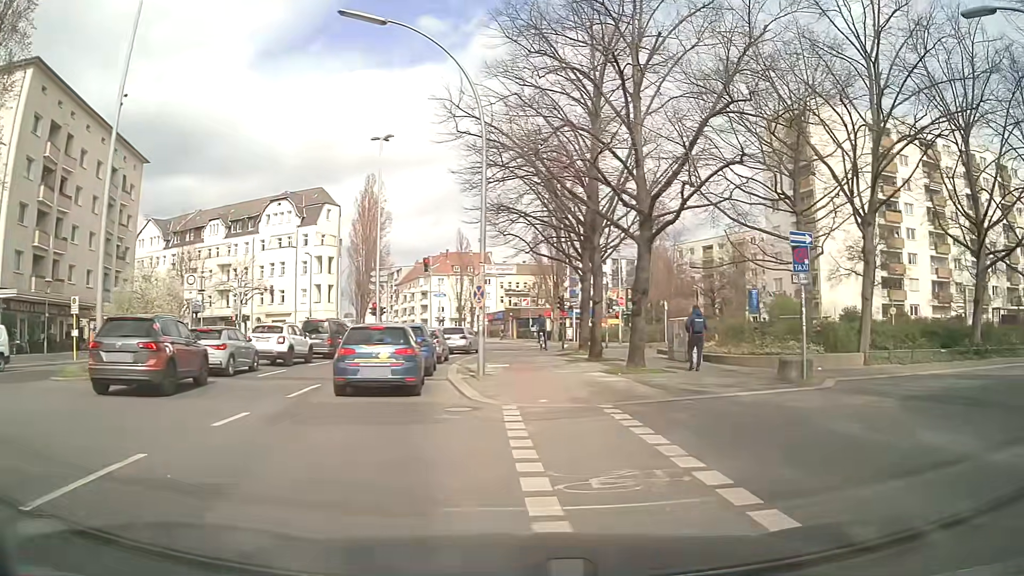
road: secondary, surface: asphalt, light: Day
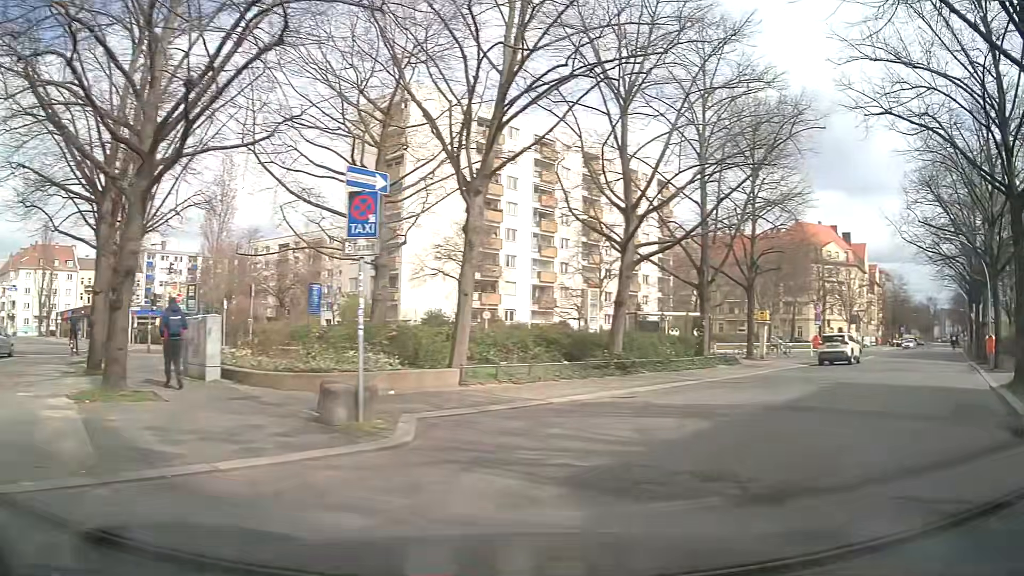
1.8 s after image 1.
(+2.0, +6.5) m; +36°
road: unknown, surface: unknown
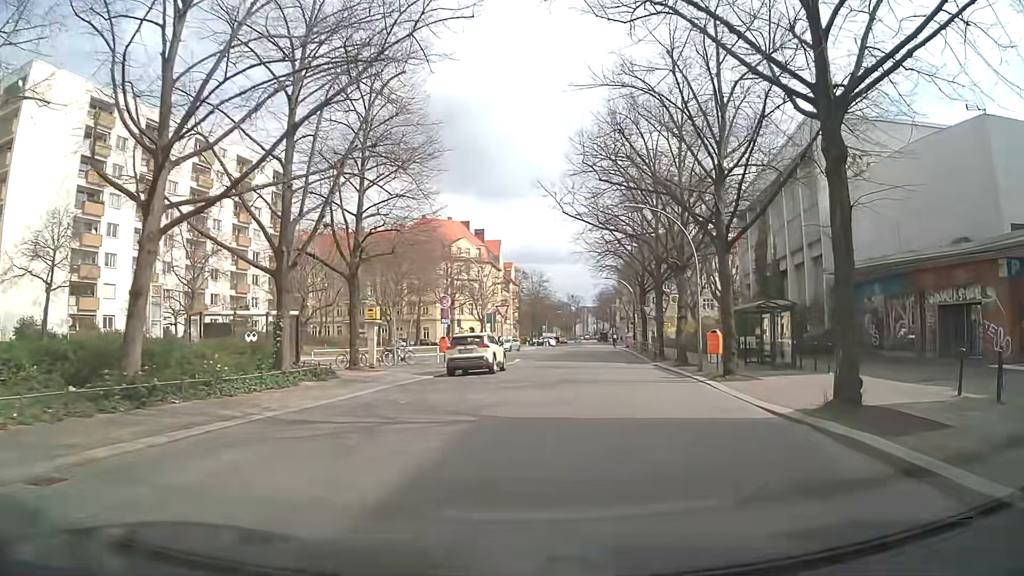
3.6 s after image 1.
(+3.0, +8.4) m; +33°
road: residential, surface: asphalt
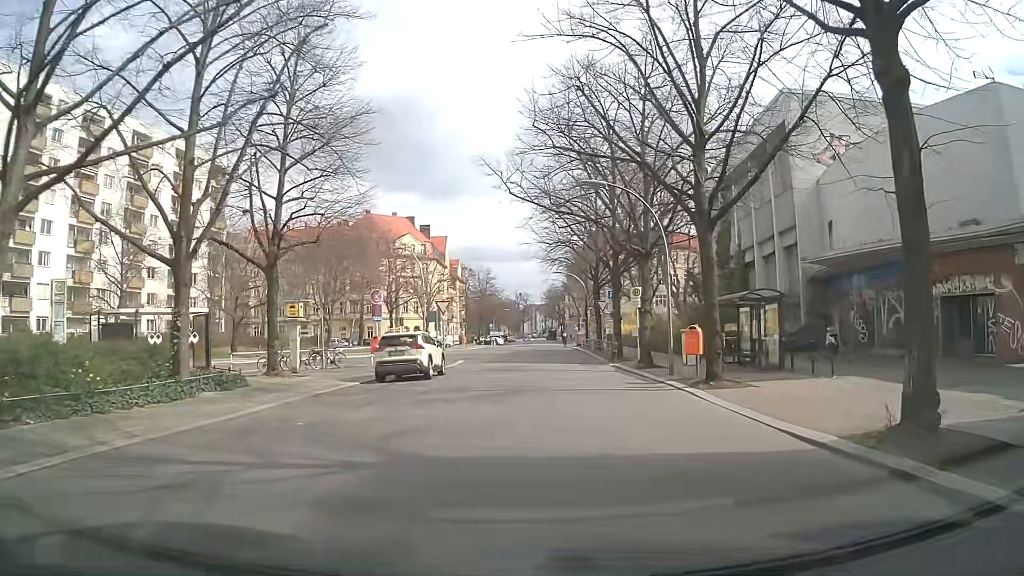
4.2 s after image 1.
(+0.1, +3.8) m; +3°
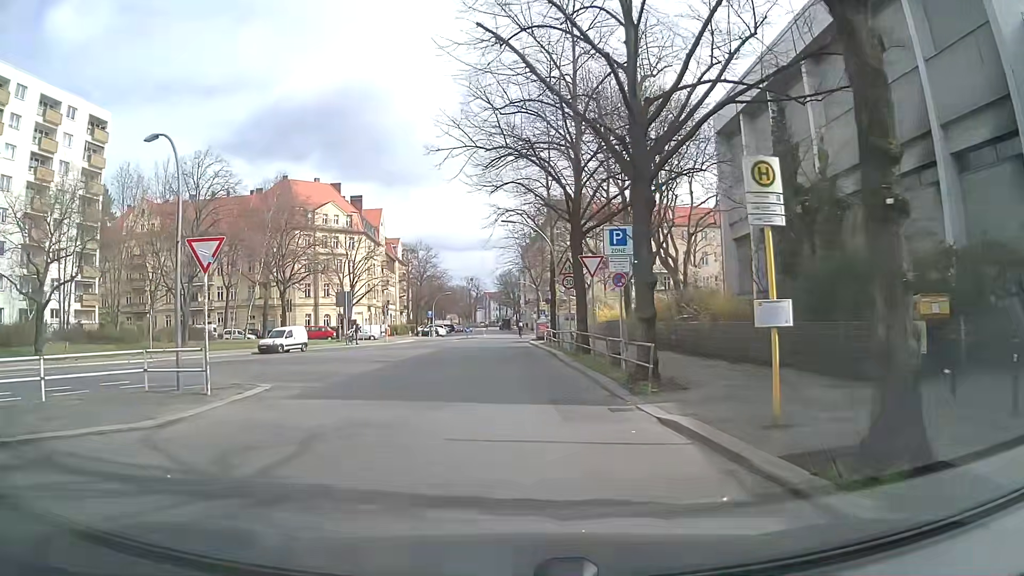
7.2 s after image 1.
(+1.4, +21.2) m; +4°
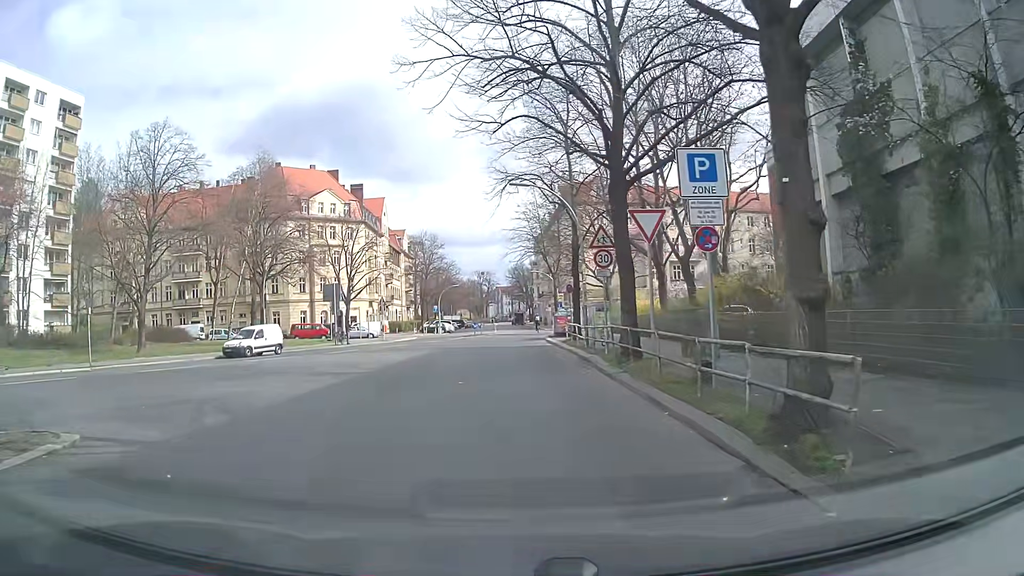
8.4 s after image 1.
(-0.2, +7.5) m; -1°
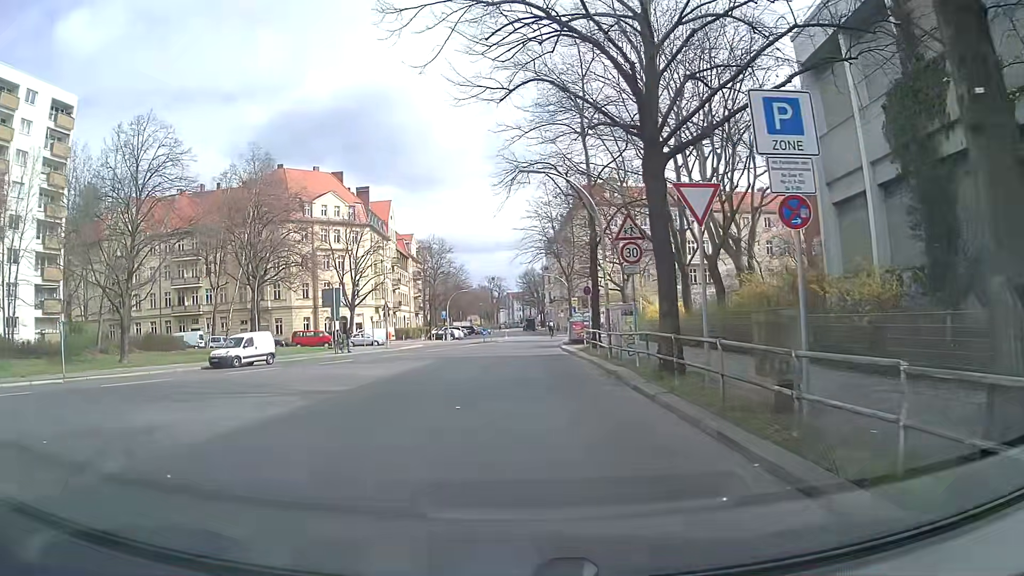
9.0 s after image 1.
(-0.1, +3.1) m; -1°
